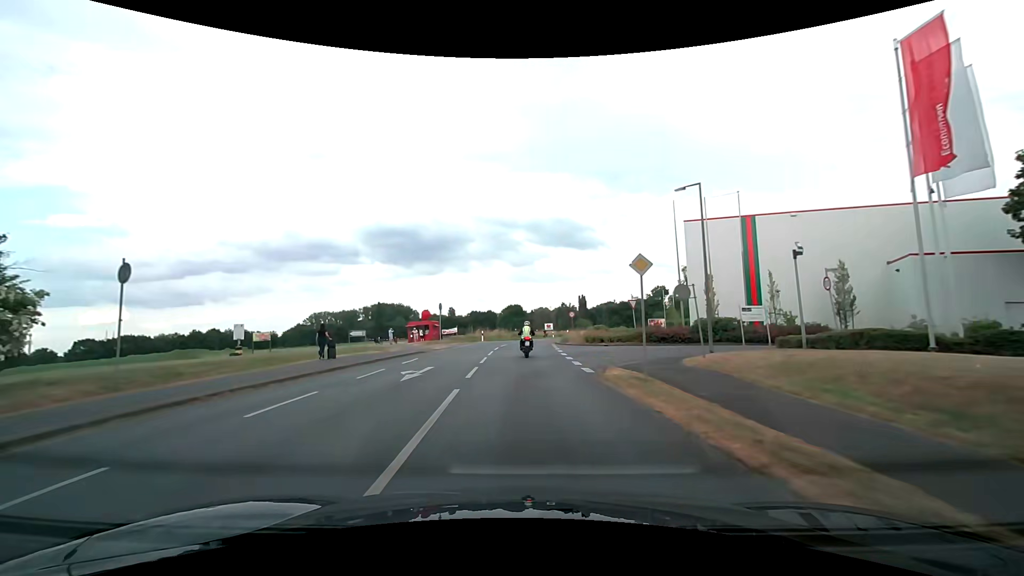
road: secondary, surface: asphalt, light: Day
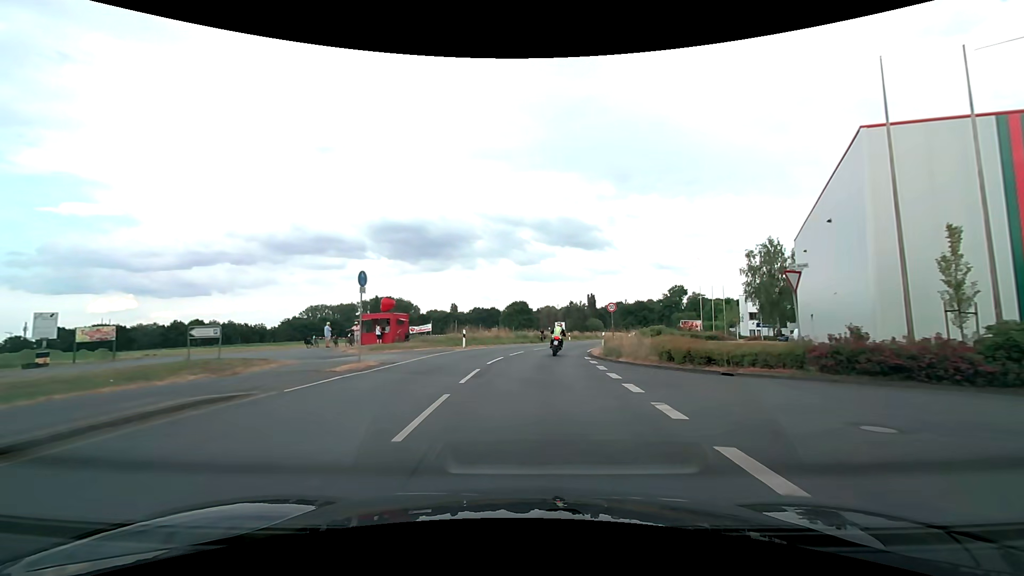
(-0.4, +20.0) m; -1°
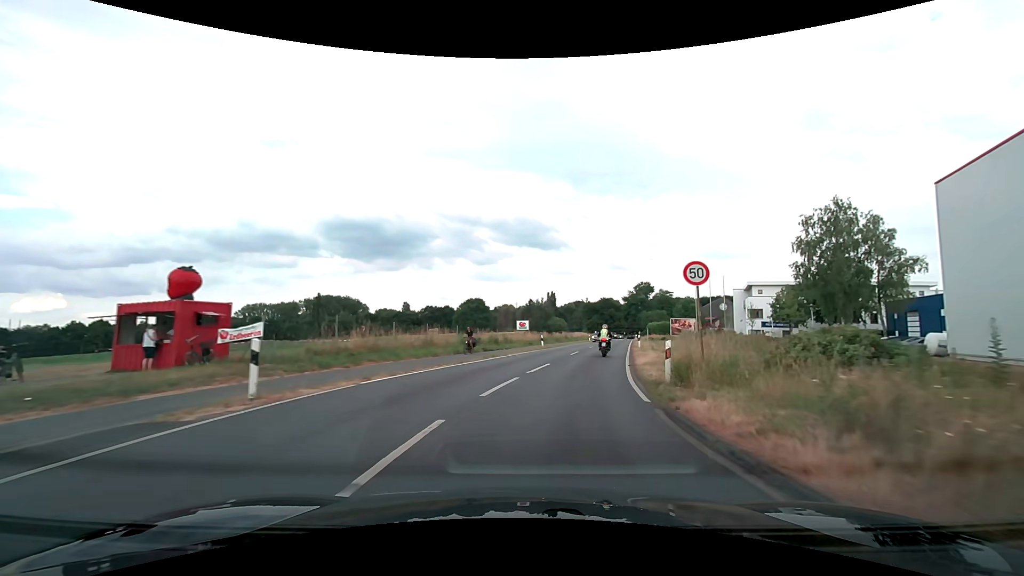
(+0.5, +20.7) m; +5°
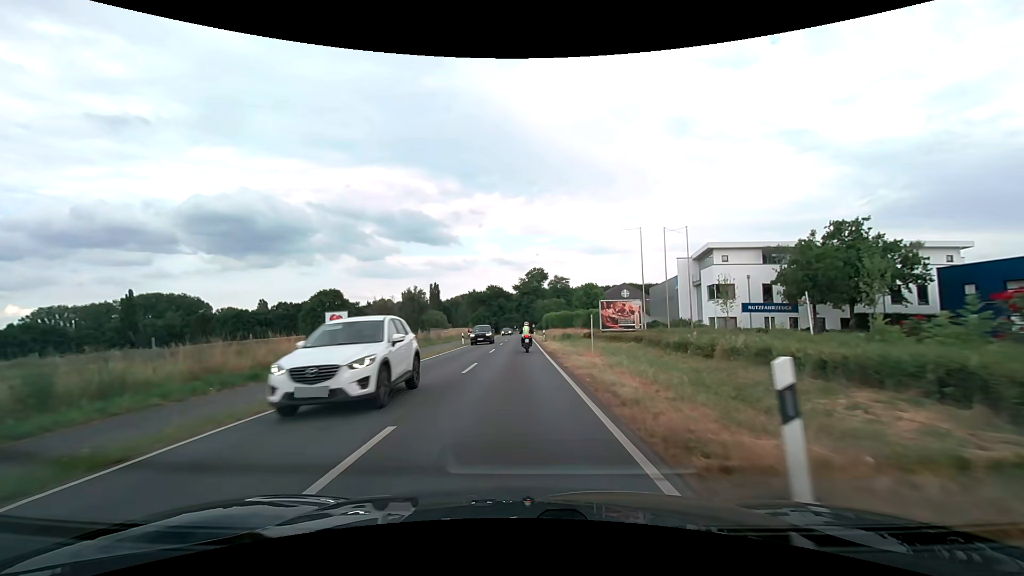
(+5.9, +36.3) m; +12°
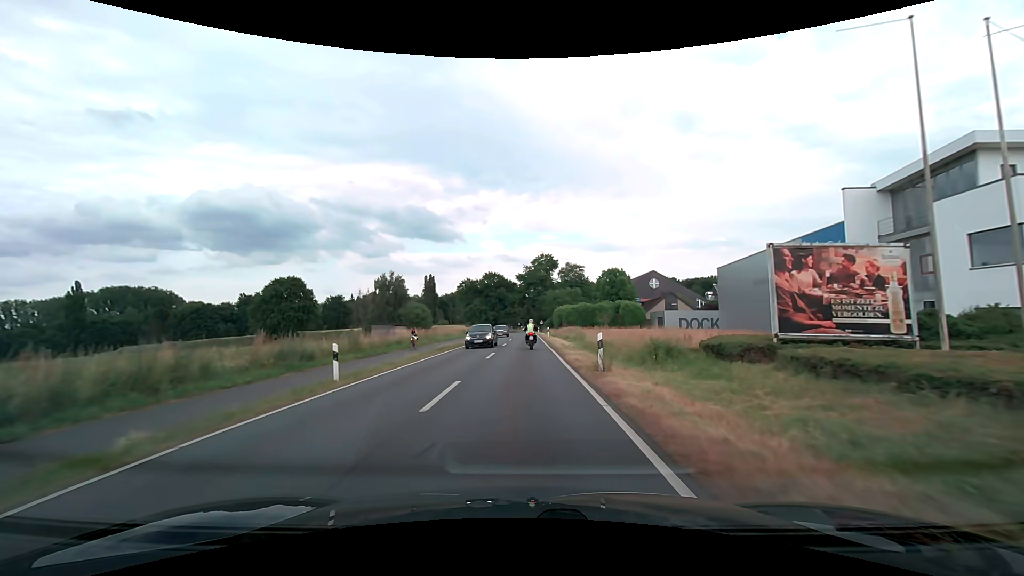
(-0.2, +31.6) m; -1°
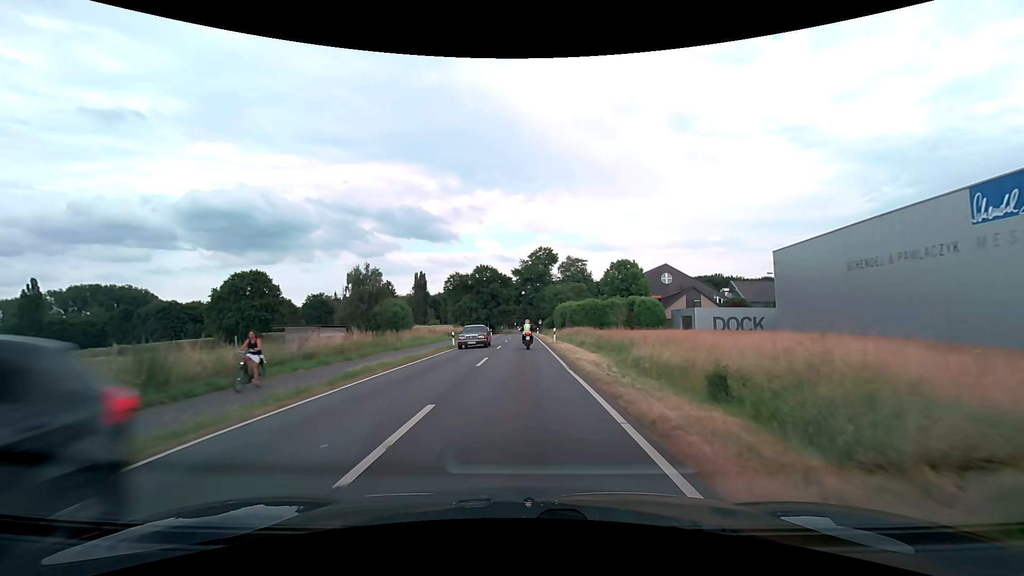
(+0.1, +15.6) m; 0°
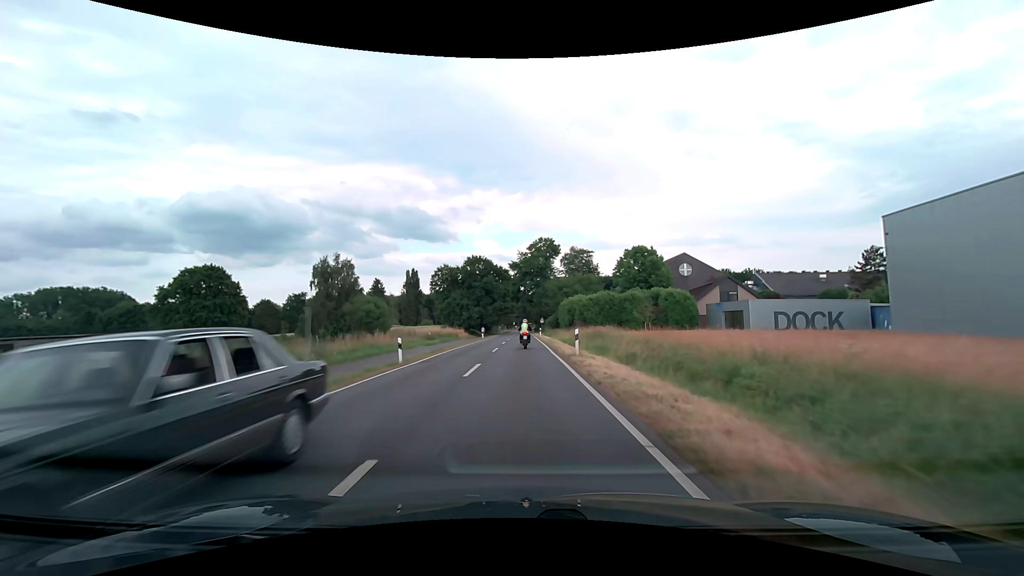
(0.0, +15.5) m; 0°
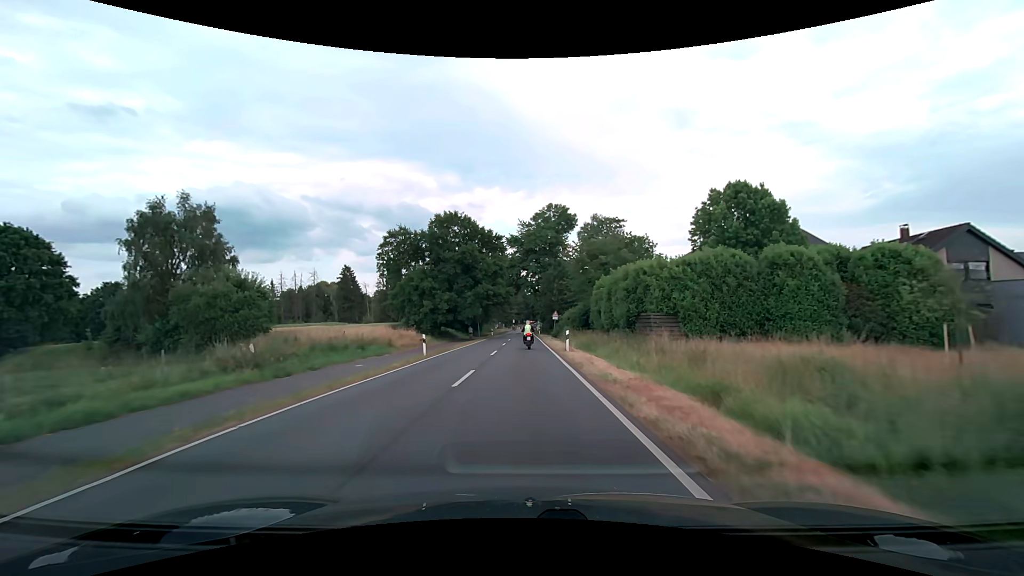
(-0.1, +38.4) m; 0°
(0, +10) (0, +20) (0, +30) (0, +40) (0, +50) (0, +60) (0, +70) (0, +80) (0, +90) (+1, +100) m
